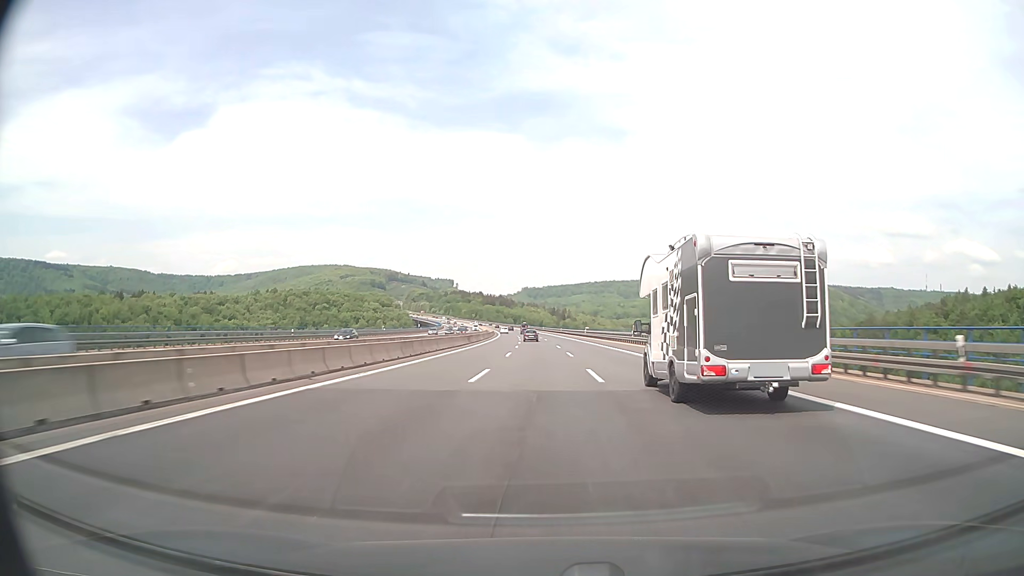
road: motorway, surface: asphalt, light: Day
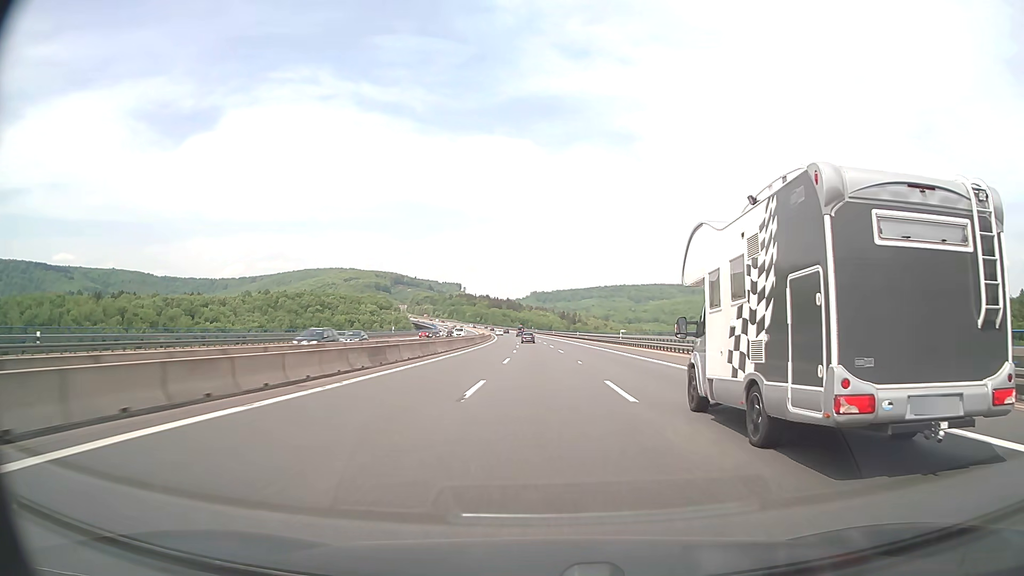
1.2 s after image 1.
(-0.4, +40.3) m; -1°
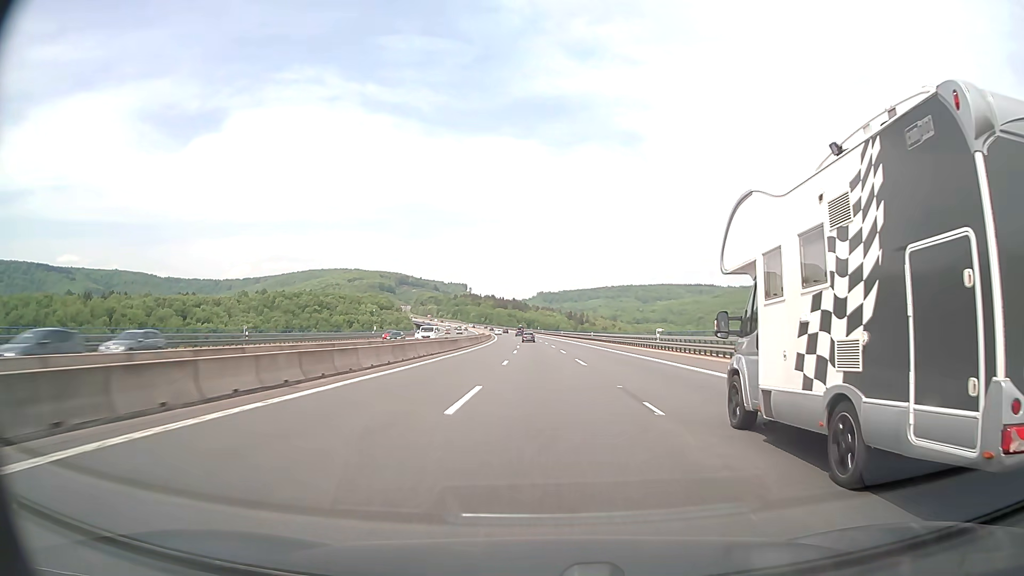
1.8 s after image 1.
(-0.1, +19.8) m; -1°
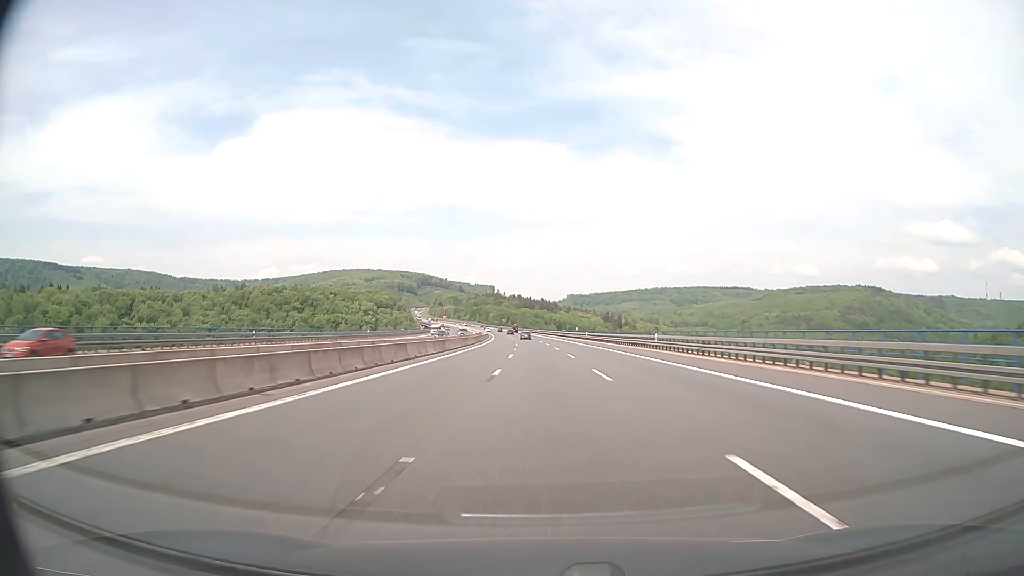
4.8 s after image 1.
(-2.1, +98.8) m; -3°
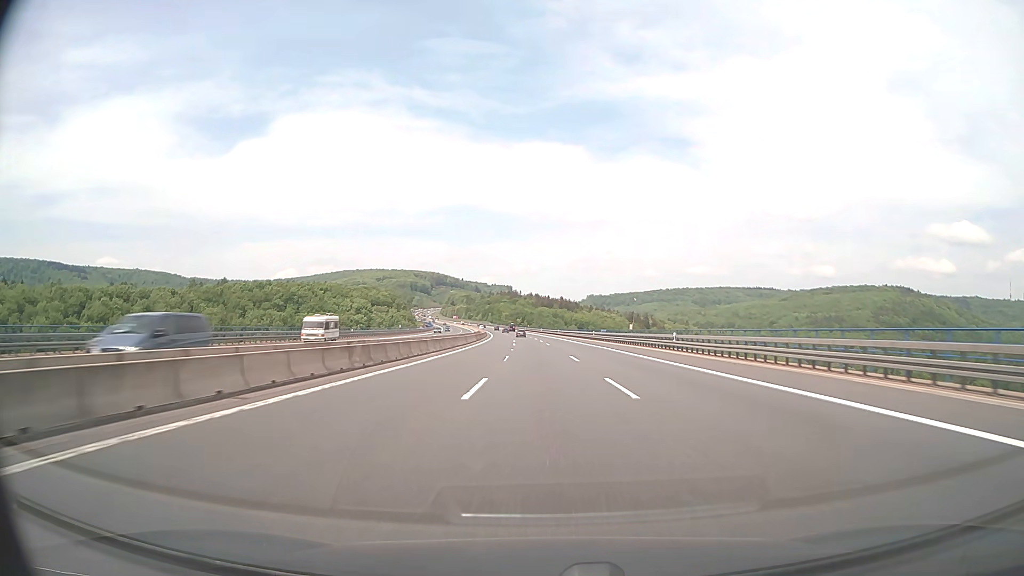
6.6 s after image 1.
(-0.8, +58.7) m; -1°
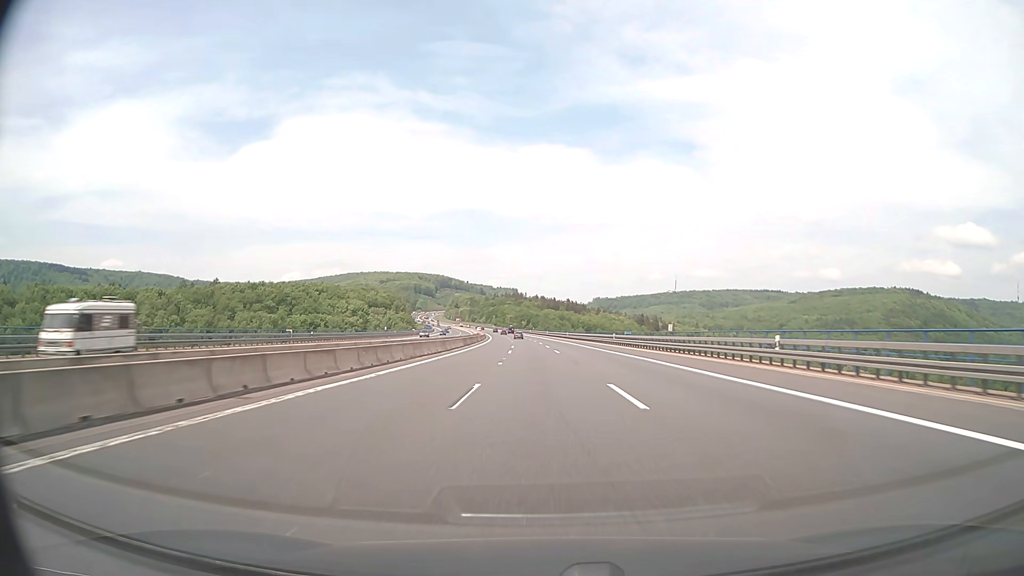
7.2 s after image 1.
(-0.1, +19.5) m; 0°
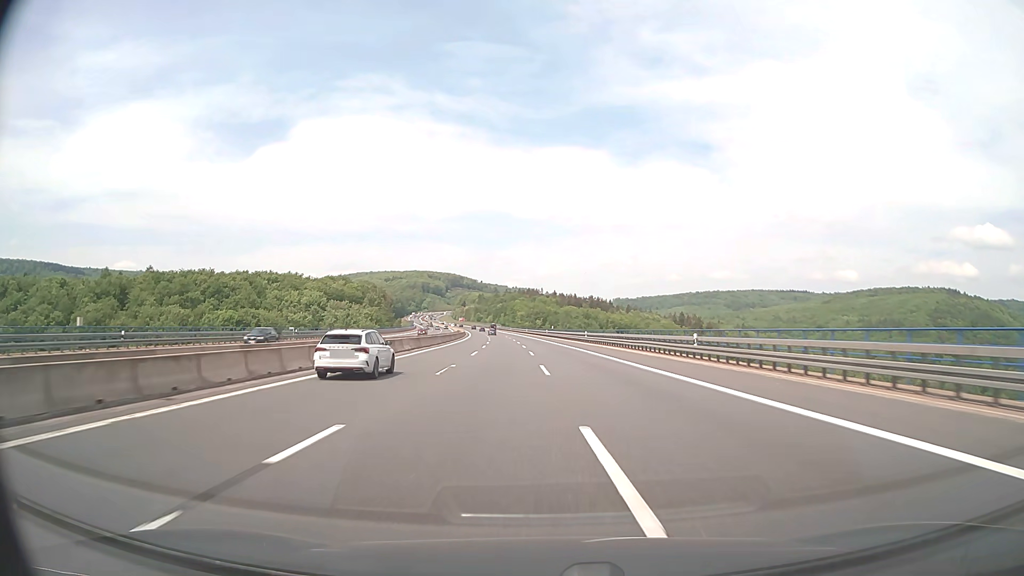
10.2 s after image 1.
(-1.9, +97.4) m; -2°
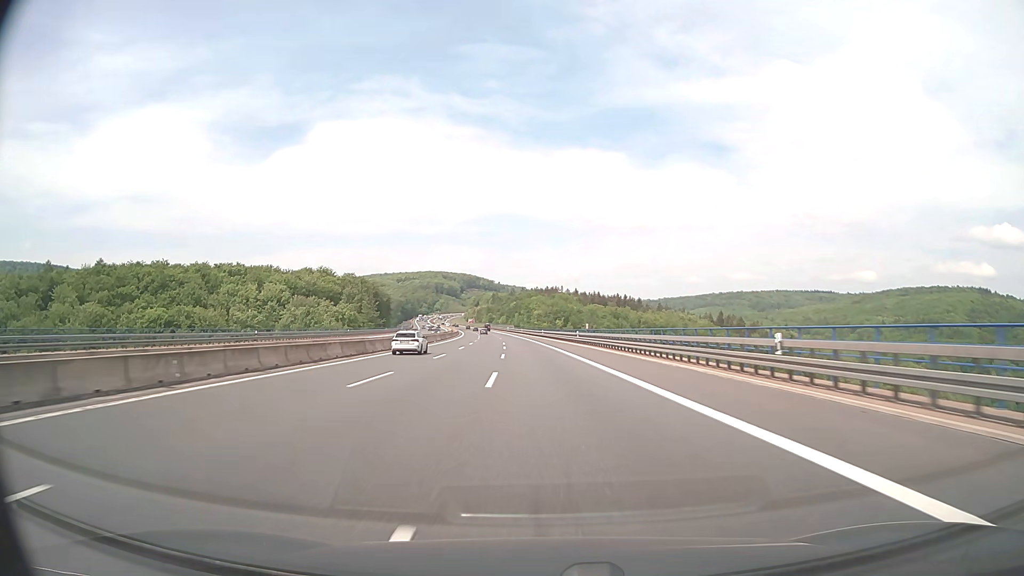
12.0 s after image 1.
(-0.8, +58.4) m; -2°
(0, +10) (0, +20) (0, +30) (-1, +40) (-1, +50) (-1, +60) (-2, +70) (-2, +80) (-3, +90) (-4, +100) m
